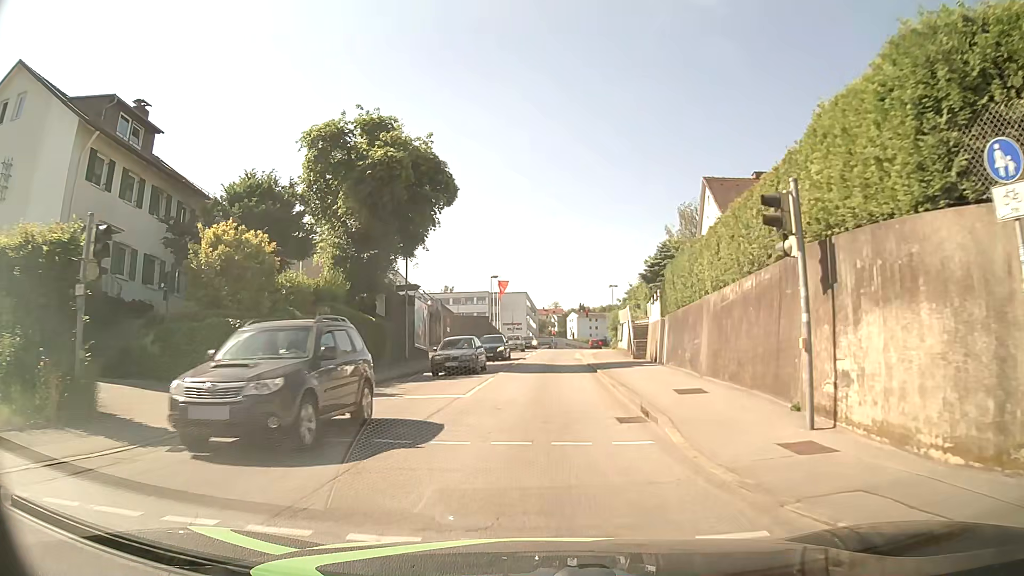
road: tertiary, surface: asphalt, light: Day
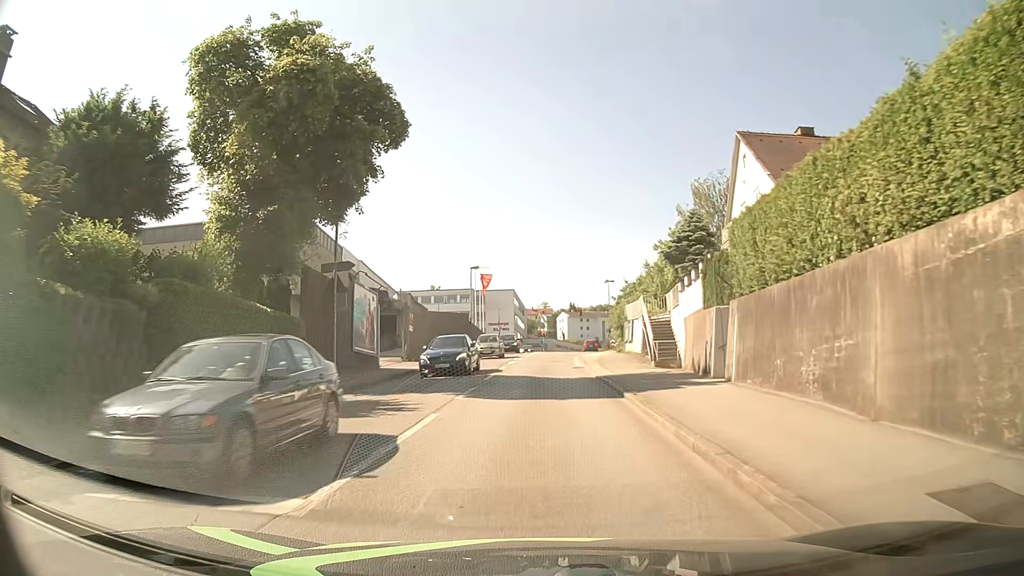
(-0.1, +10.6) m; -1°
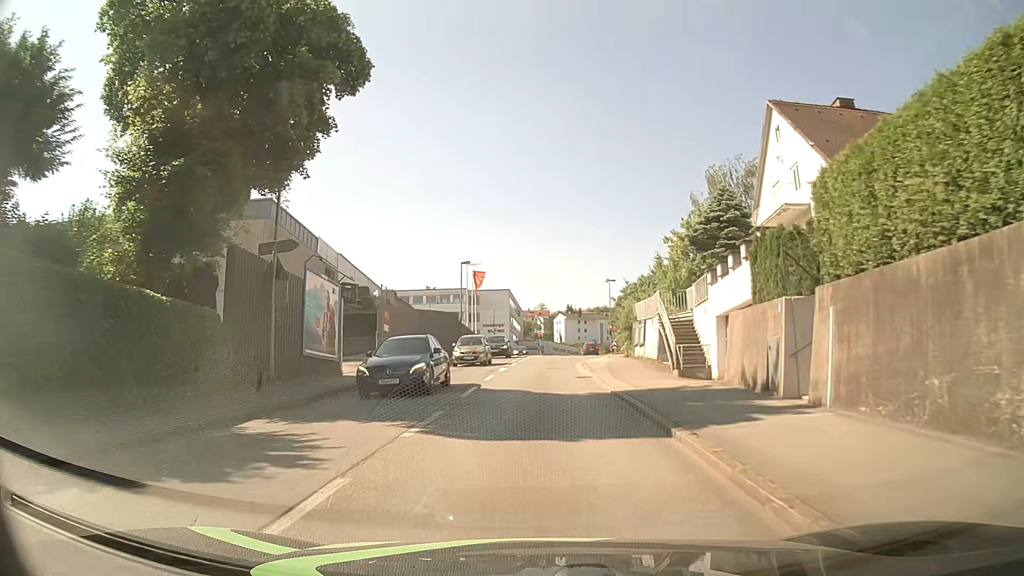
(+0.1, +5.5) m; +1°
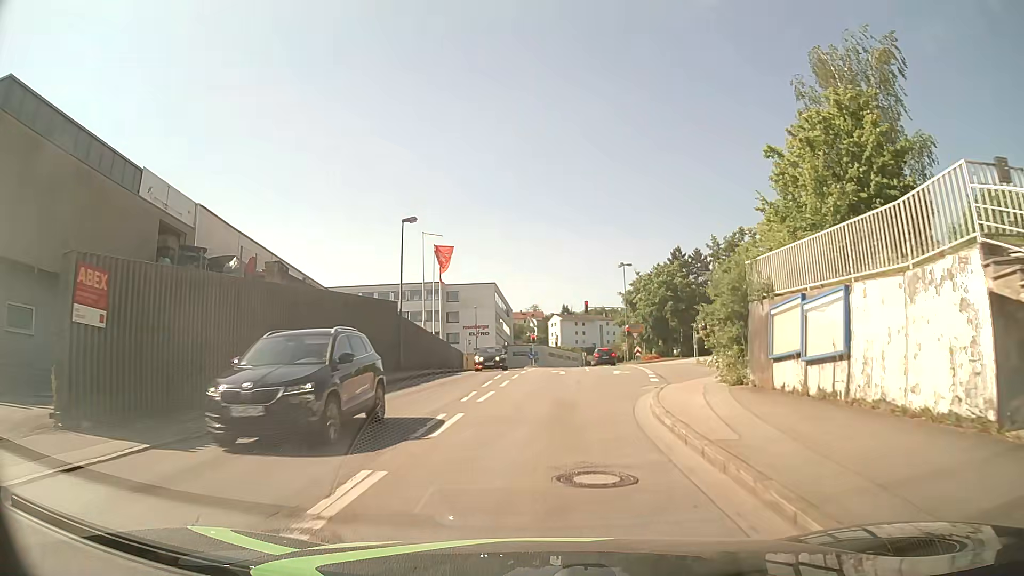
(+0.4, +22.7) m; +1°
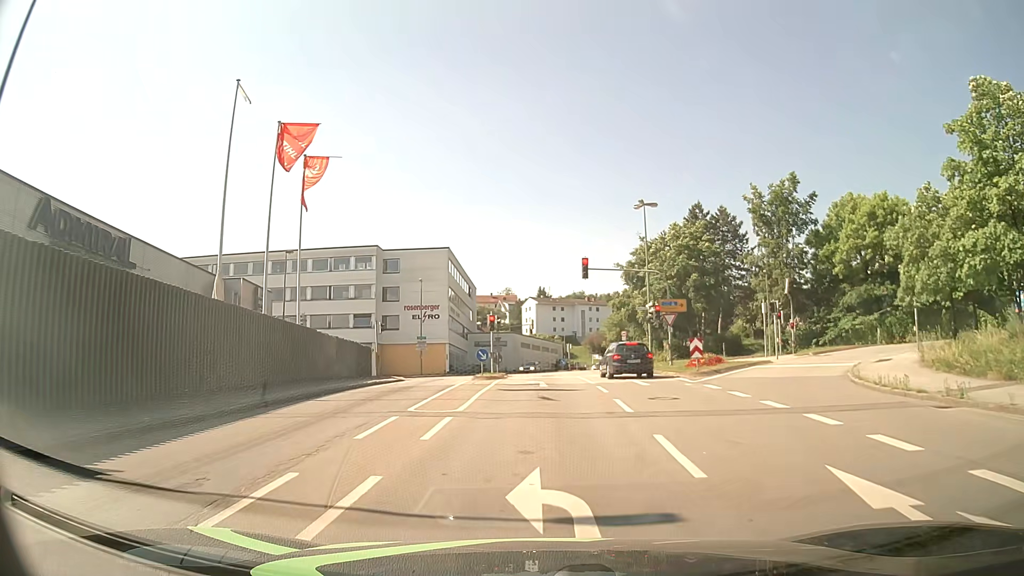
(+0.6, +27.2) m; +2°
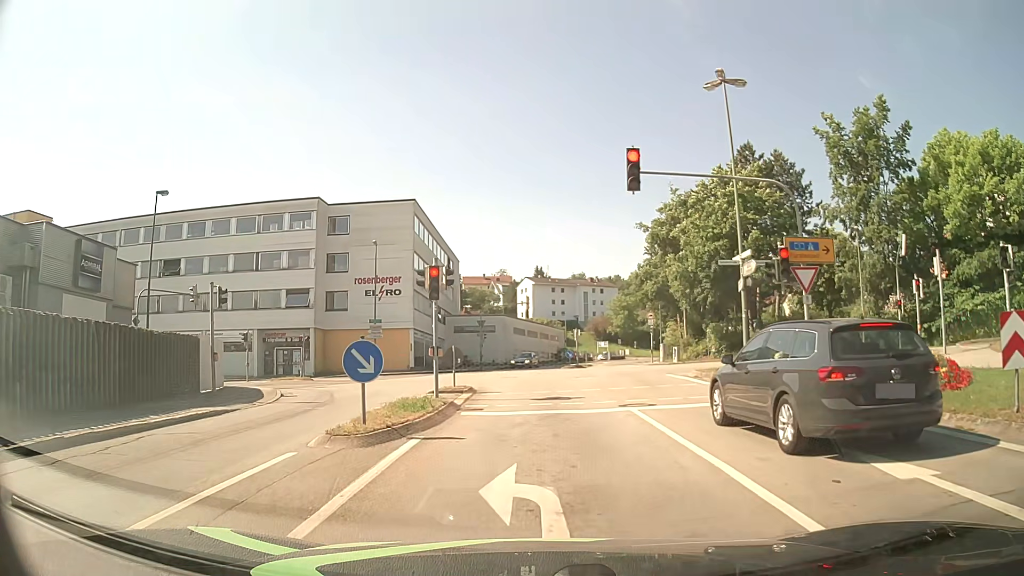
(0.0, +19.1) m; 0°
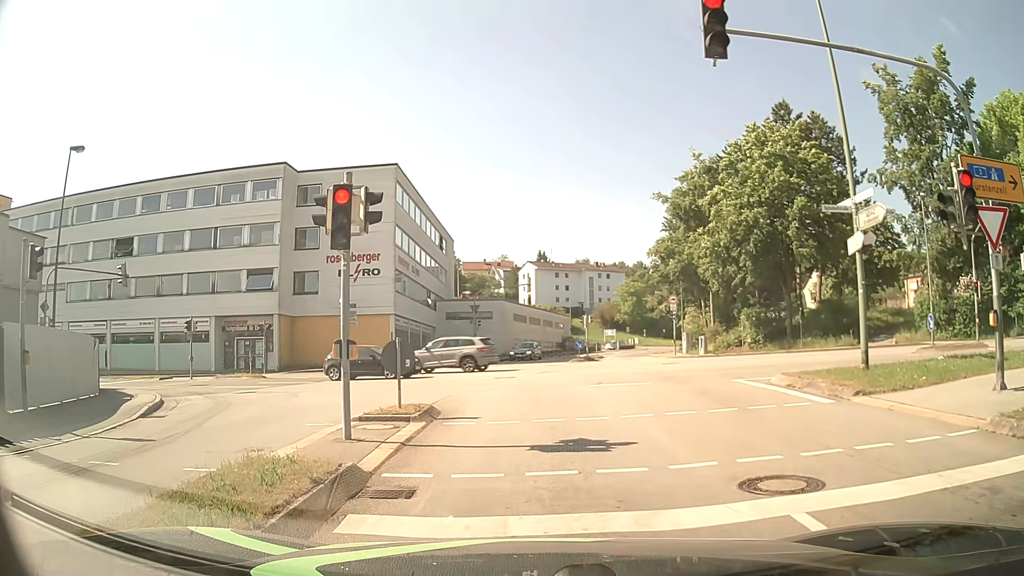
(-0.1, +7.8) m; -3°
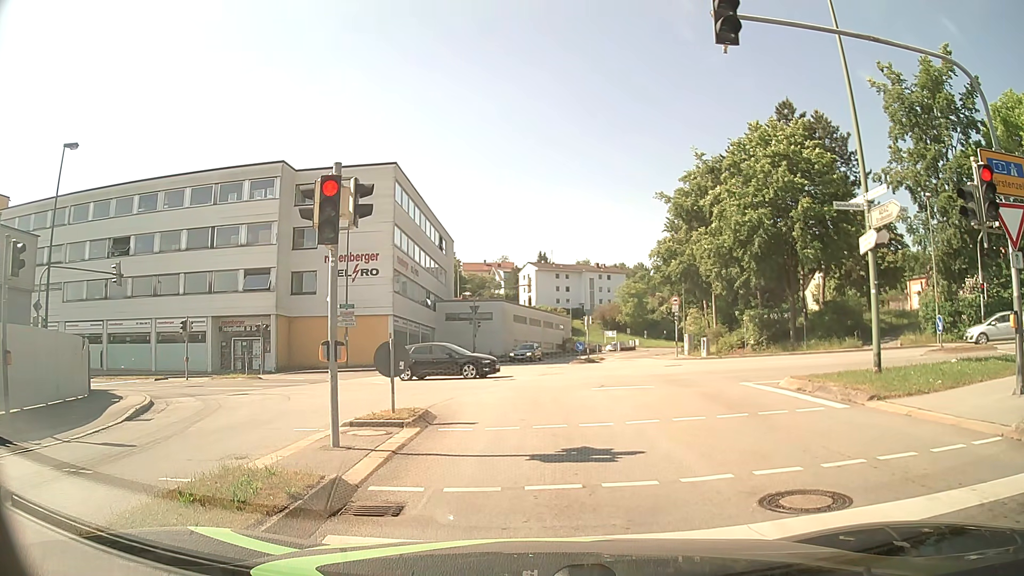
(0.0, +0.6) m; 0°
